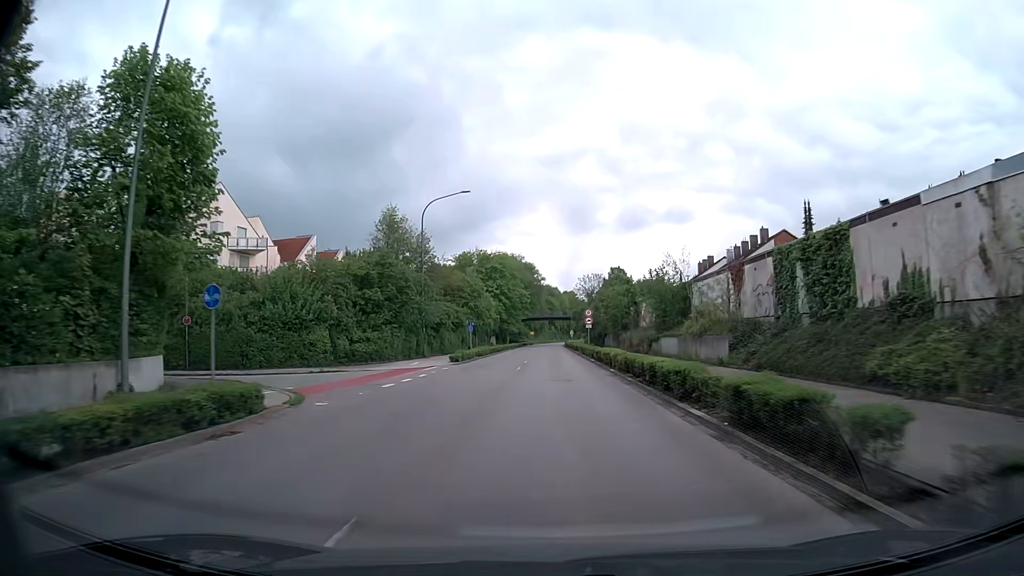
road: secondary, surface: asphalt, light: Day
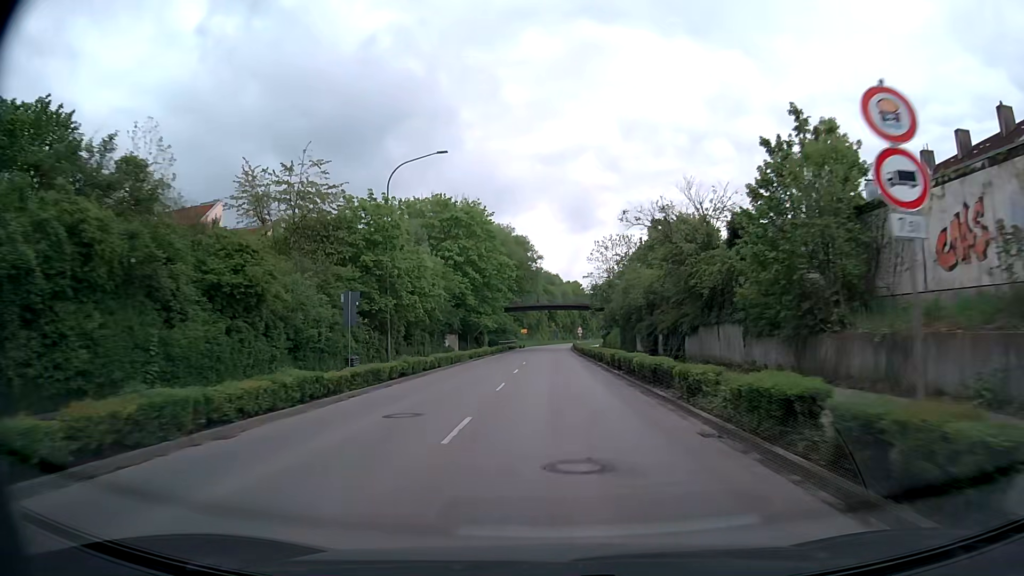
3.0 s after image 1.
(0.0, +47.4) m; 0°
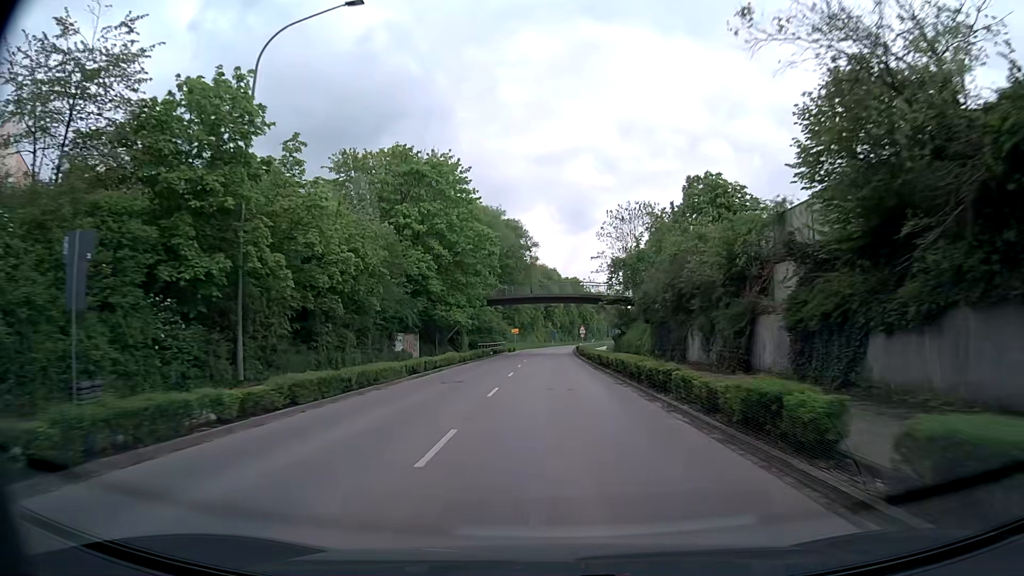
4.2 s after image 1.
(0.0, +19.5) m; 0°
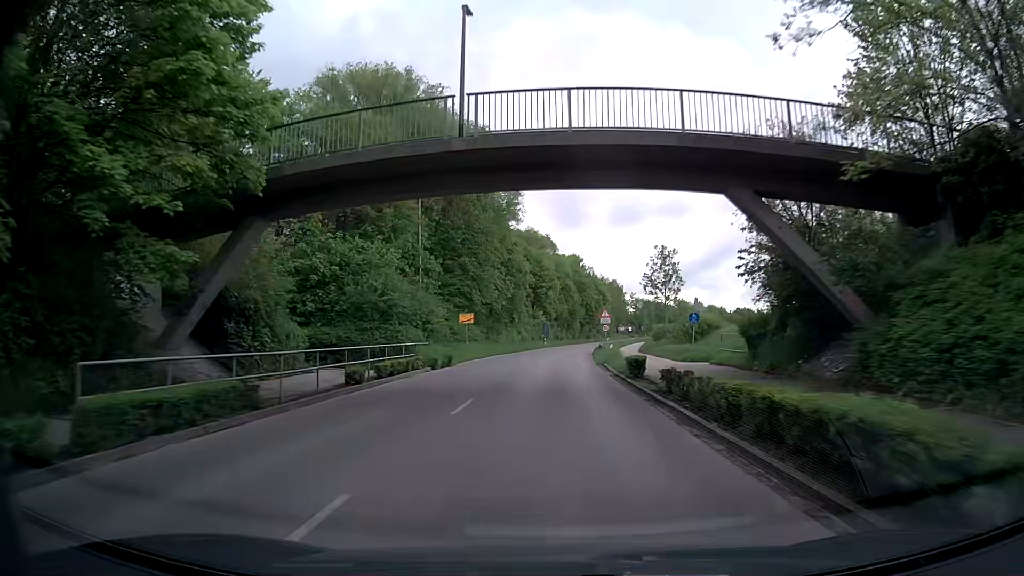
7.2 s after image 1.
(+0.6, +49.2) m; +1°
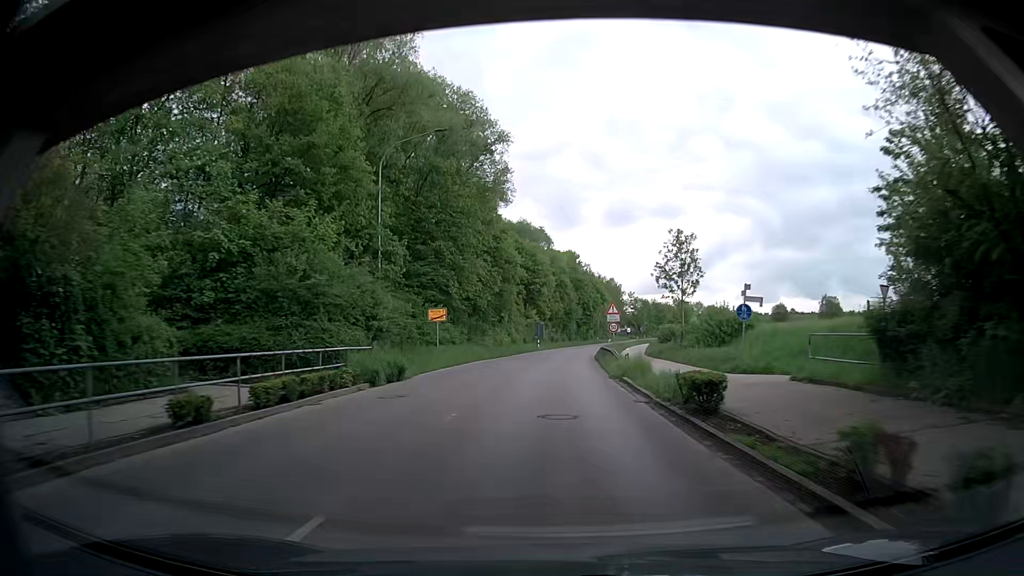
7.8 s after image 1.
(0.0, +9.7) m; +1°
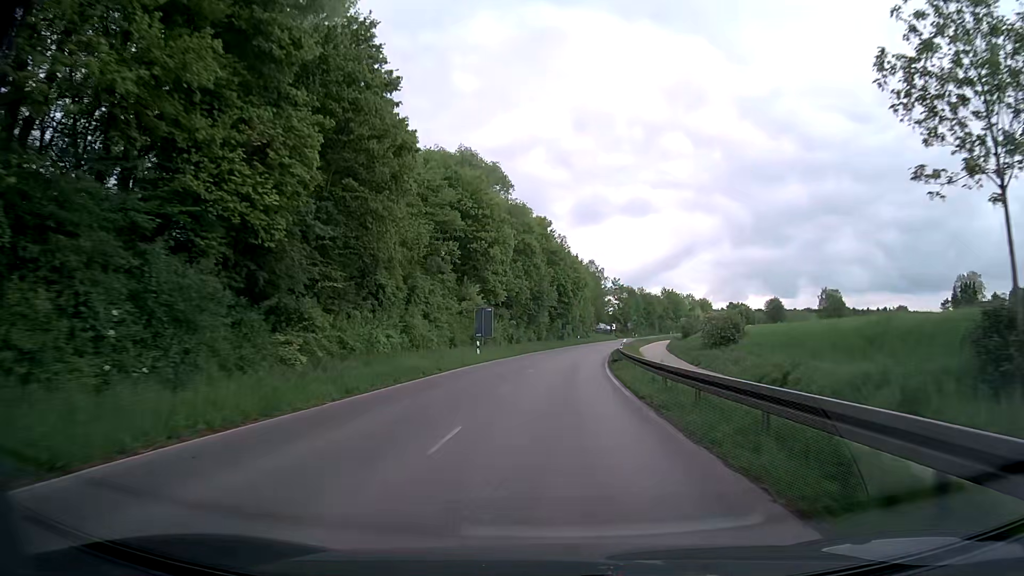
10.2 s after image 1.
(+0.9, +39.3) m; +2°
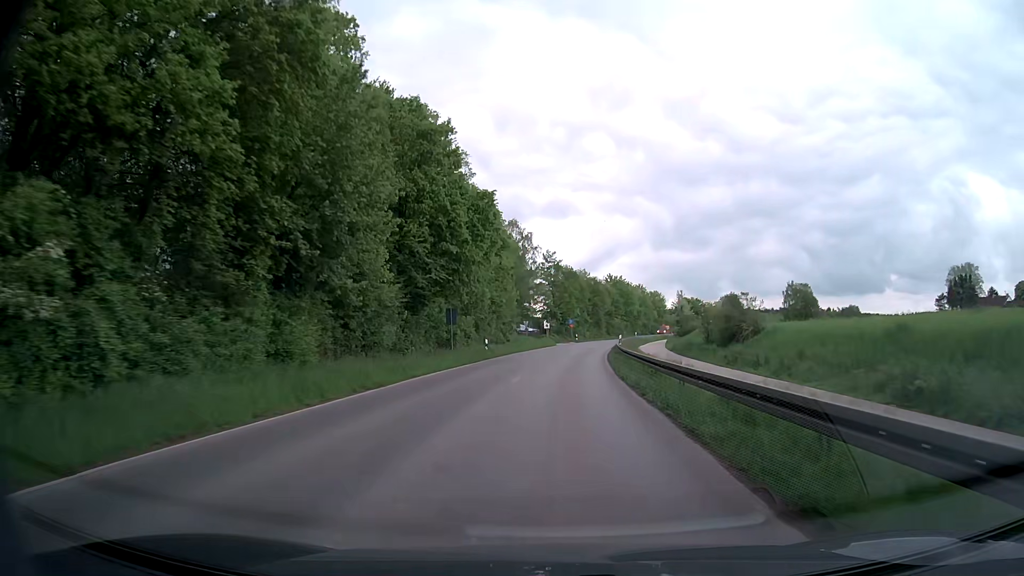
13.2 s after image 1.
(+3.1, +50.5) m; +7°
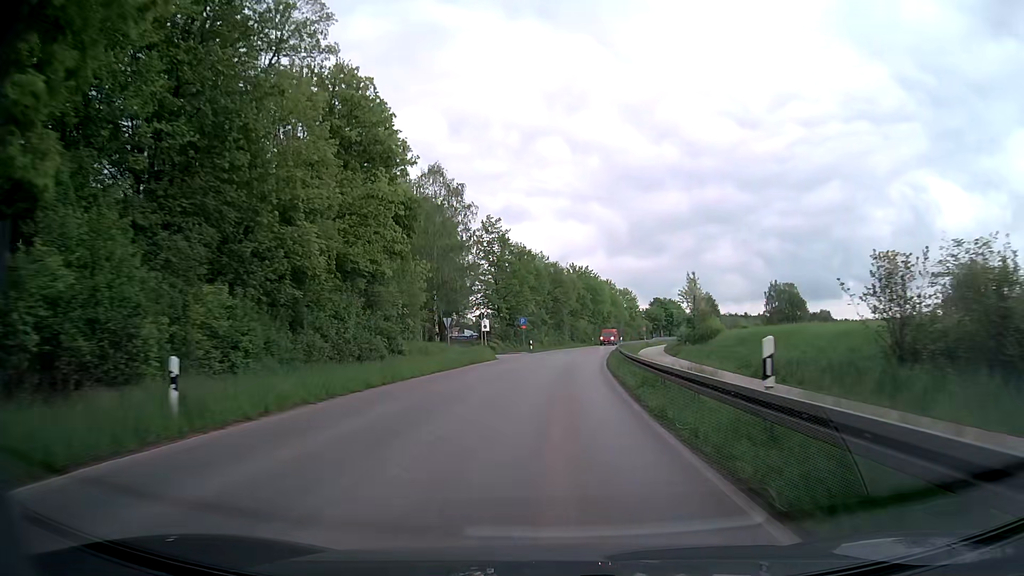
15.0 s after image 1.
(+1.1, +31.0) m; +4°
(0, +10) (0, +20) (+1, +30) (+2, +40) (+3, +50) (+4, +60) (+6, +70) (+7, +80) (+9, +89) (+11, +99) m
